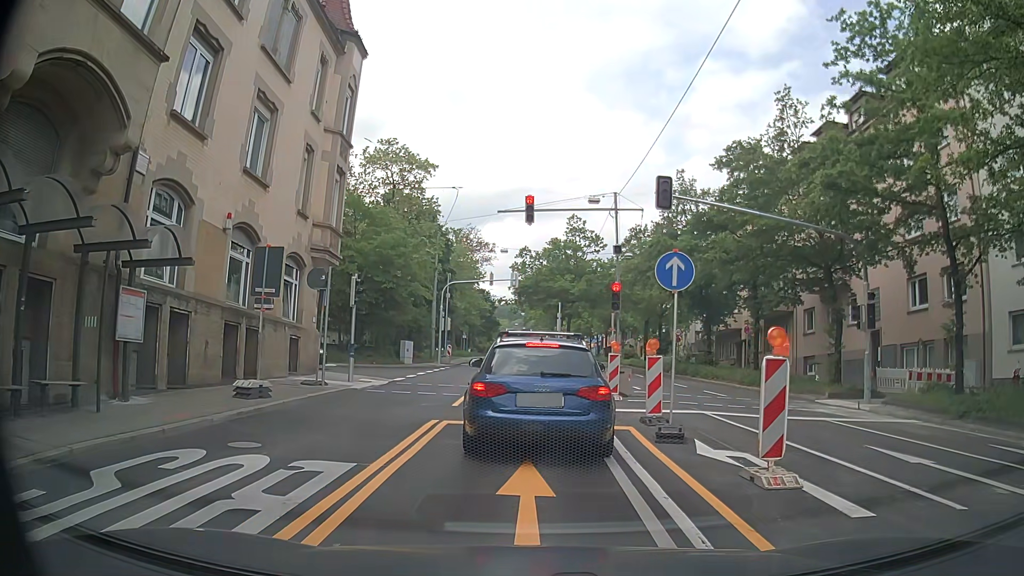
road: secondary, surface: asphalt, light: Day
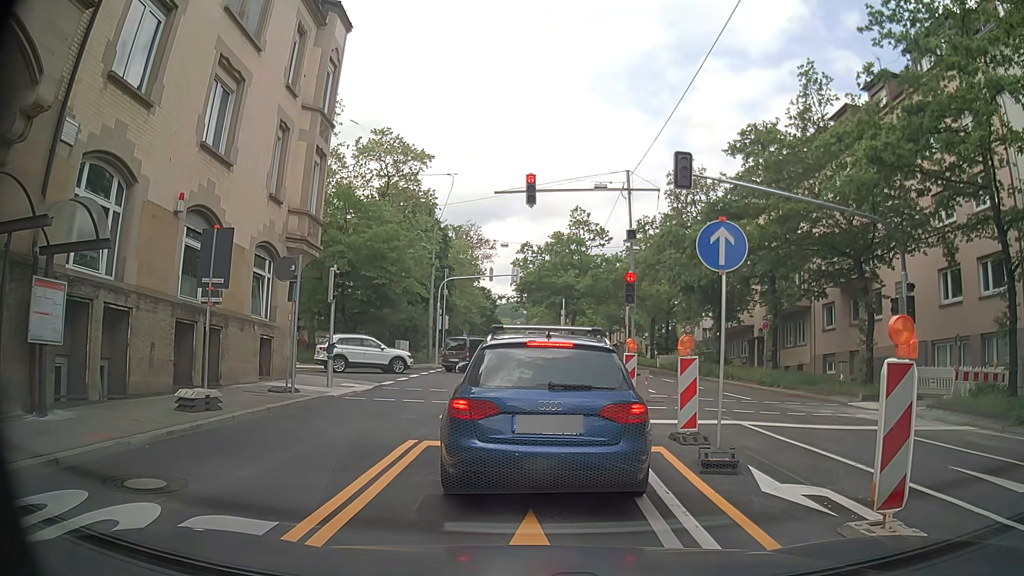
(0.0, +2.4) m; -1°
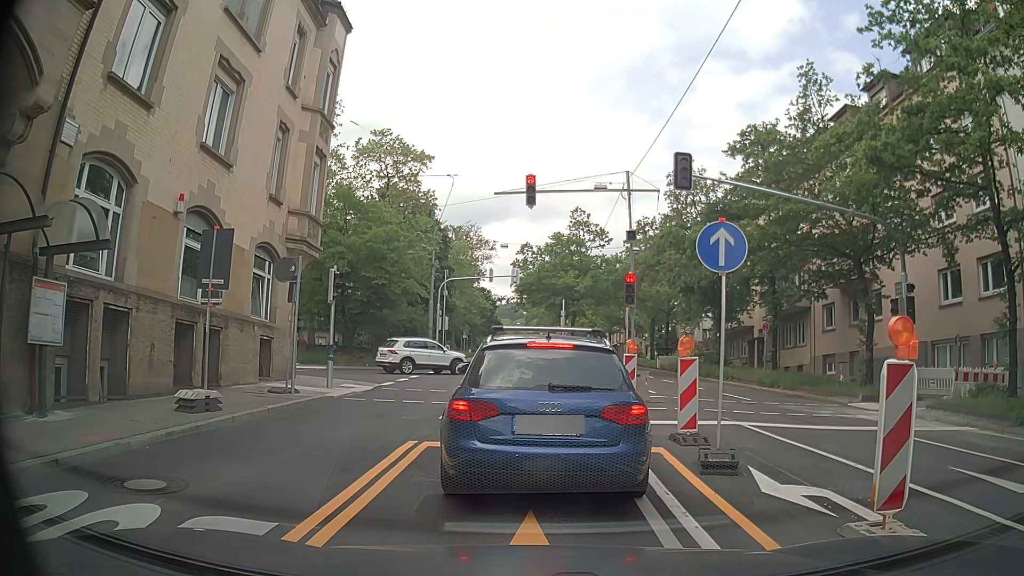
(0.0, 0.0) m; 0°
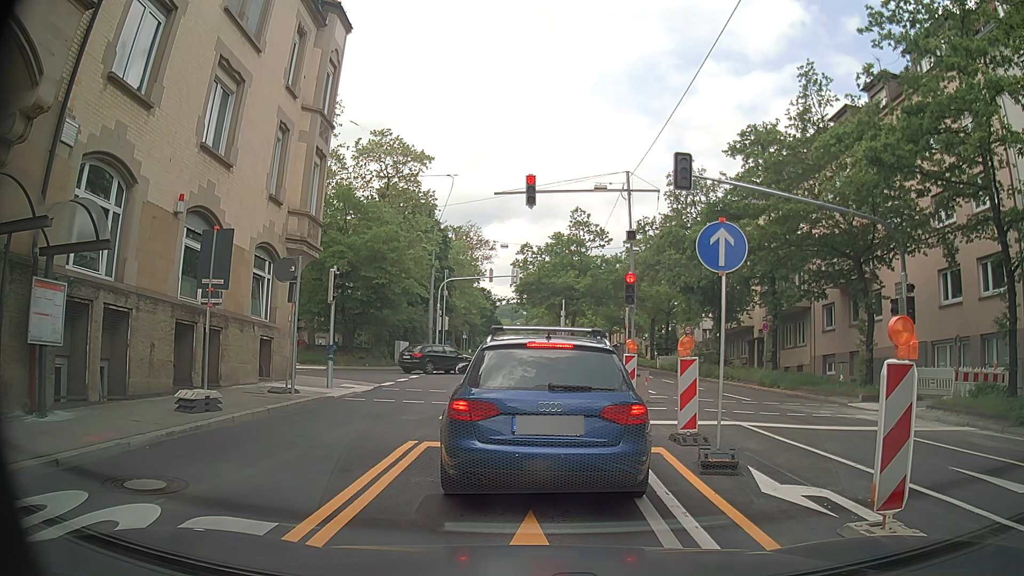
(0.0, 0.0) m; 0°
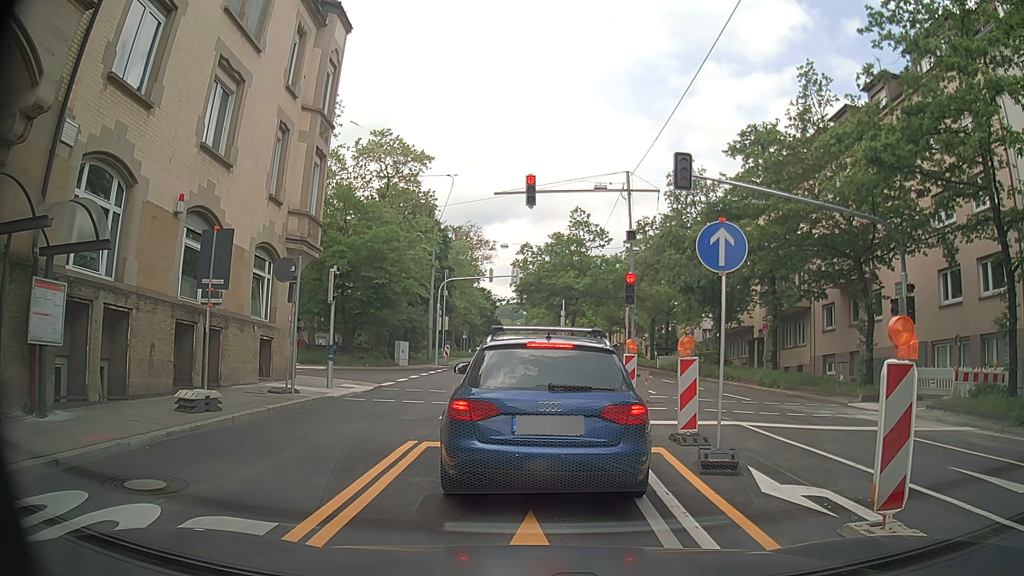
(0.0, 0.0) m; 0°
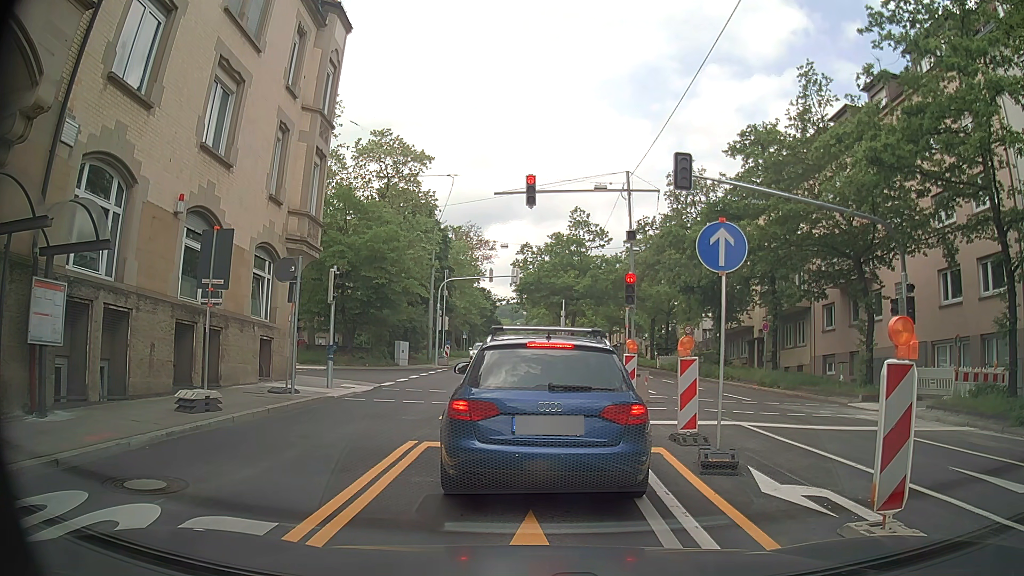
(0.0, 0.0) m; 0°
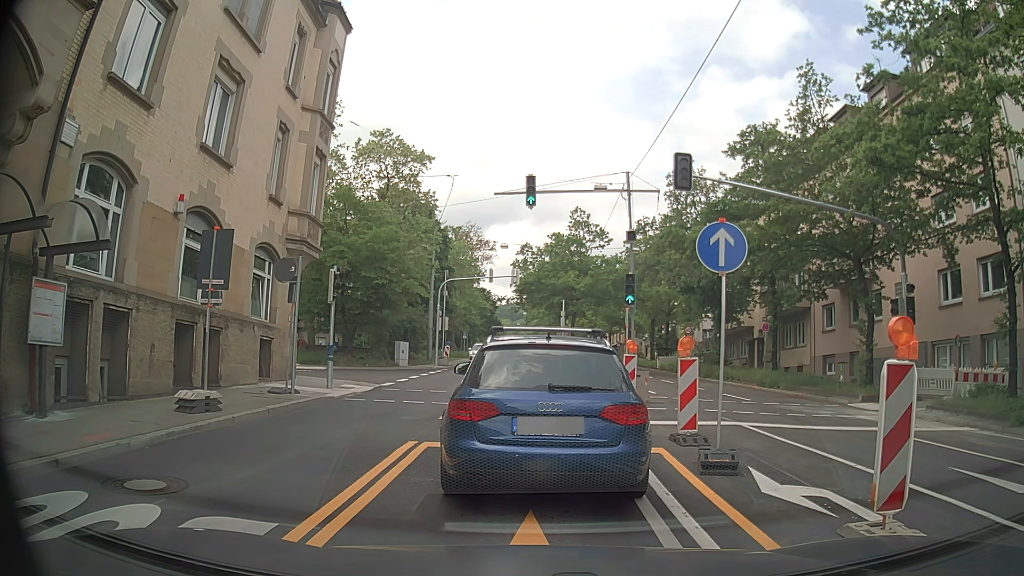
(0.0, 0.0) m; 0°
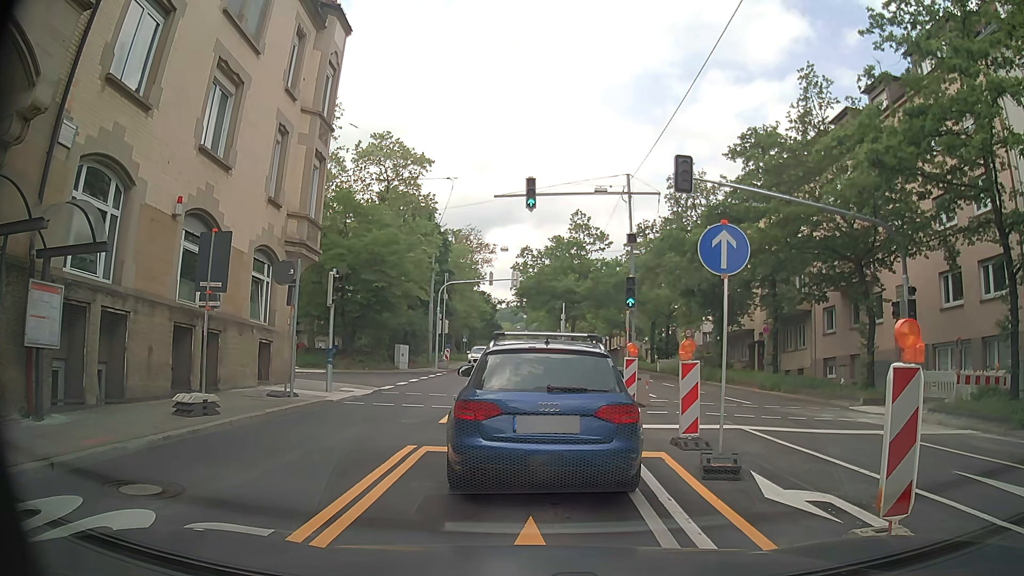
(0.0, +0.1) m; 0°
